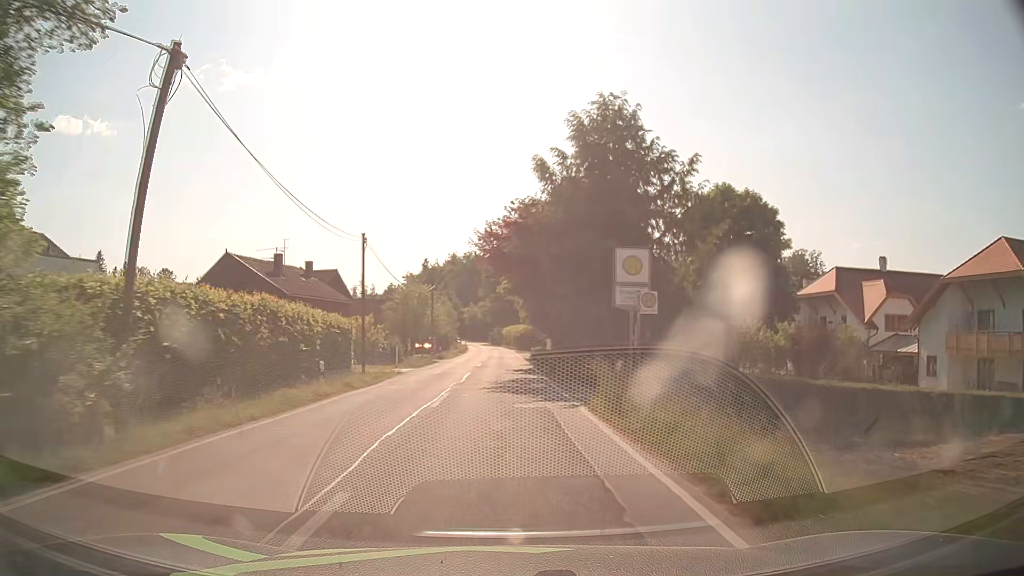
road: tertiary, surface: asphalt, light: Day
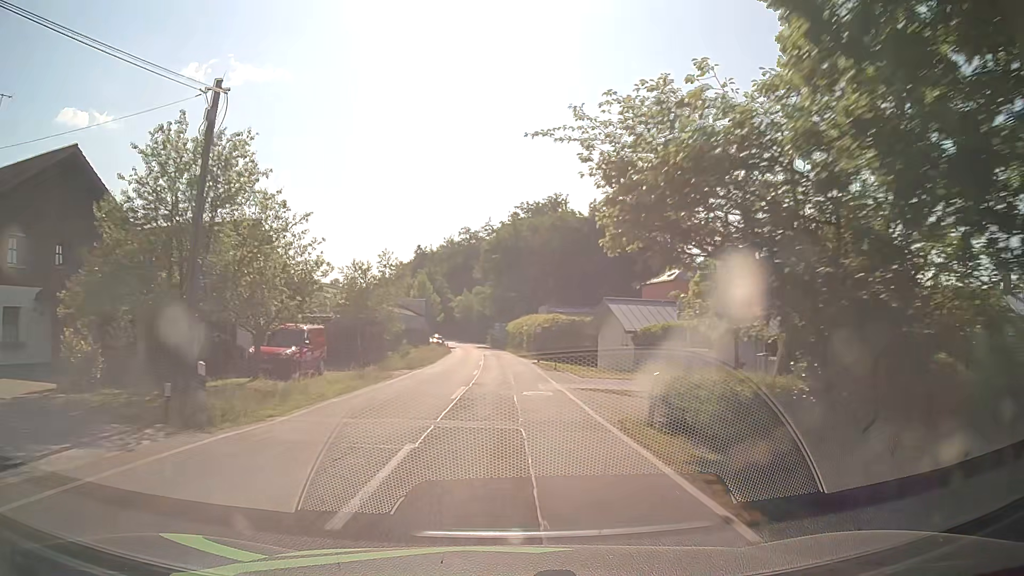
(-0.4, +45.6) m; 0°
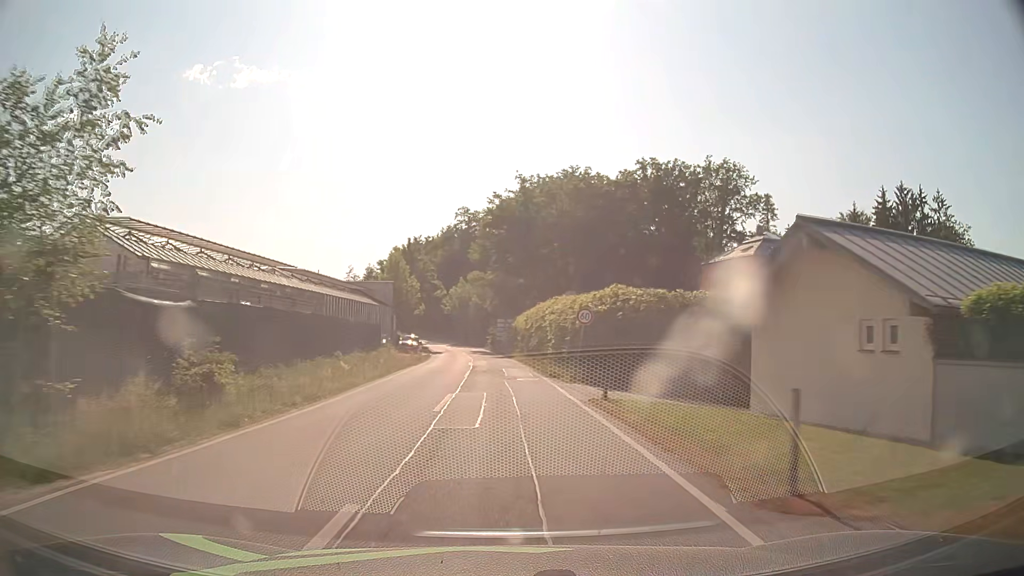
(-0.2, +27.3) m; -1°
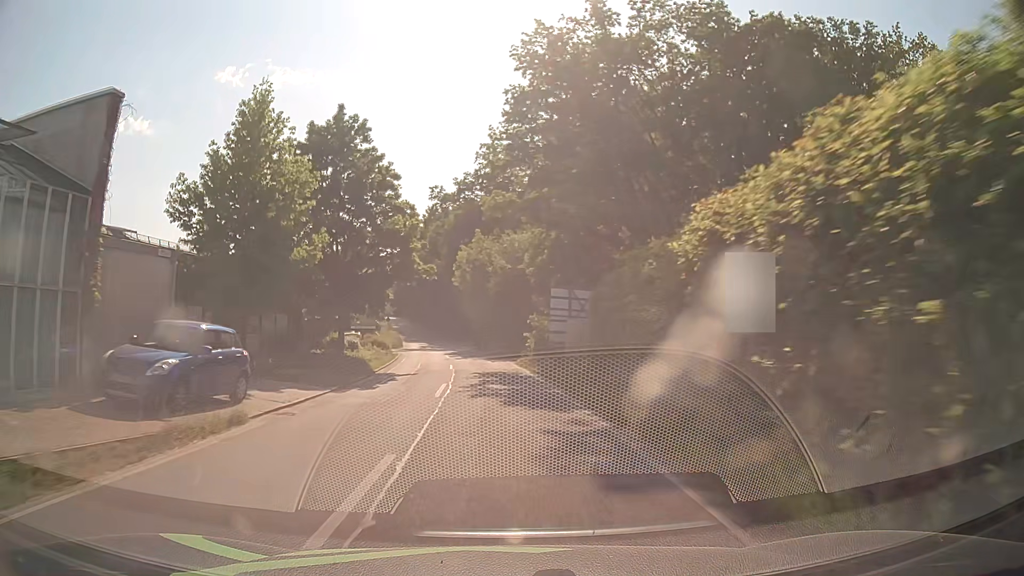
(-1.3, +45.4) m; -3°
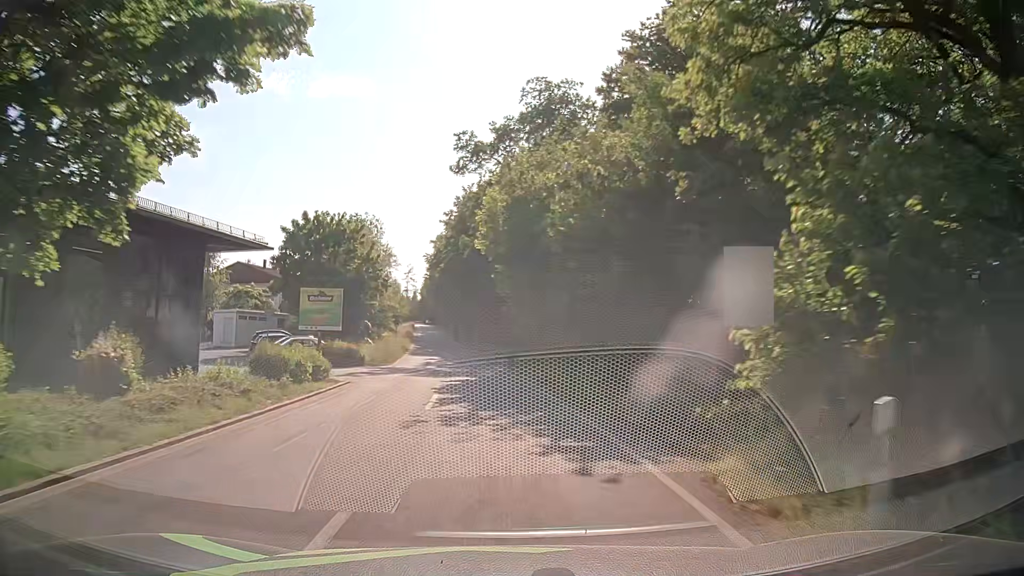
(-0.9, +27.2) m; -4°
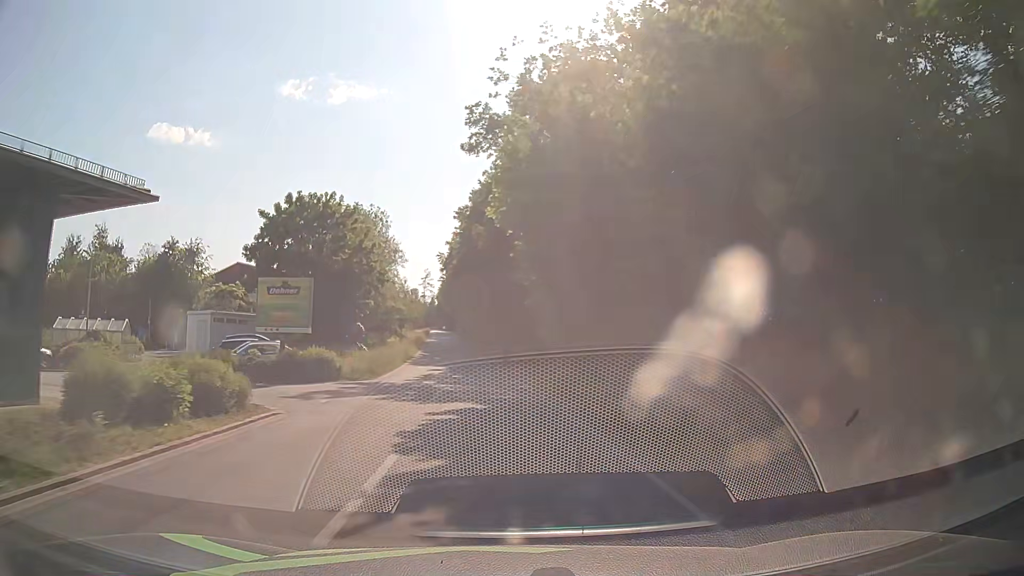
(-0.1, +9.0) m; -2°
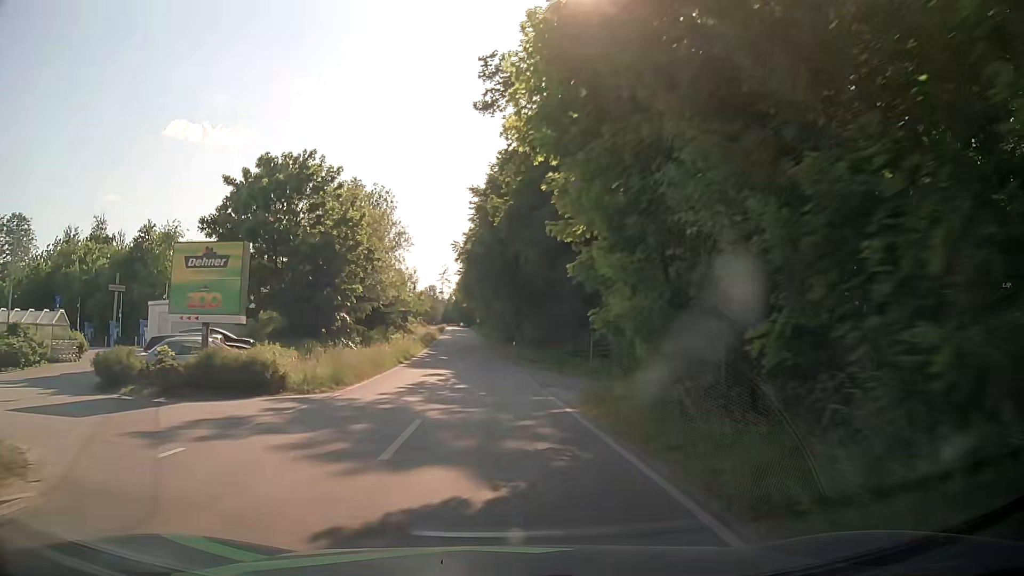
(-0.1, +9.0) m; -2°
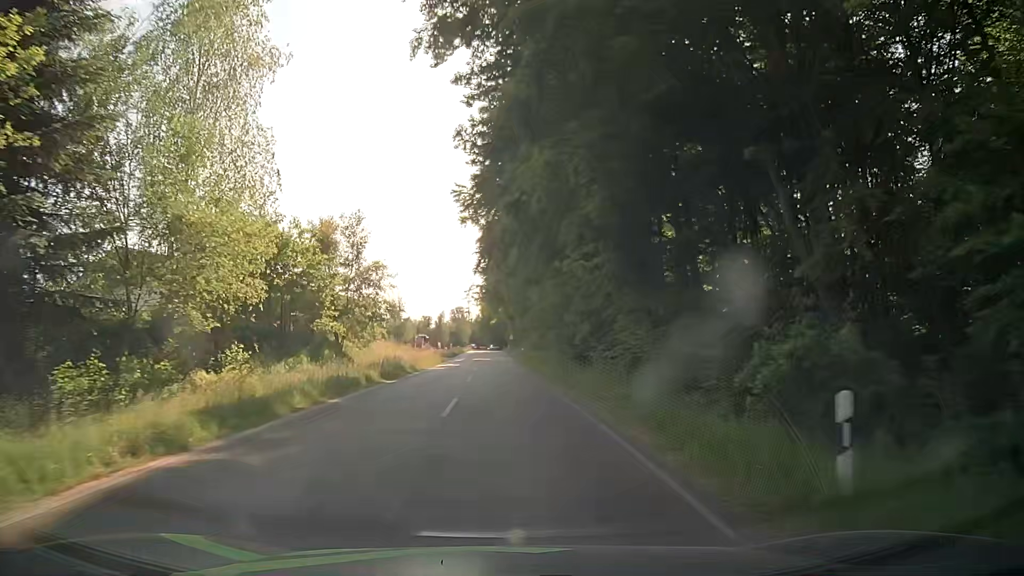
(-1.7, +45.0) m; -3°
(0, +10) (0, +20) (0, +30) (0, +40) (-1, +50) (-1, +60) (-1, +70) (-1, +80) (-2, +90) (-2, +100) m
